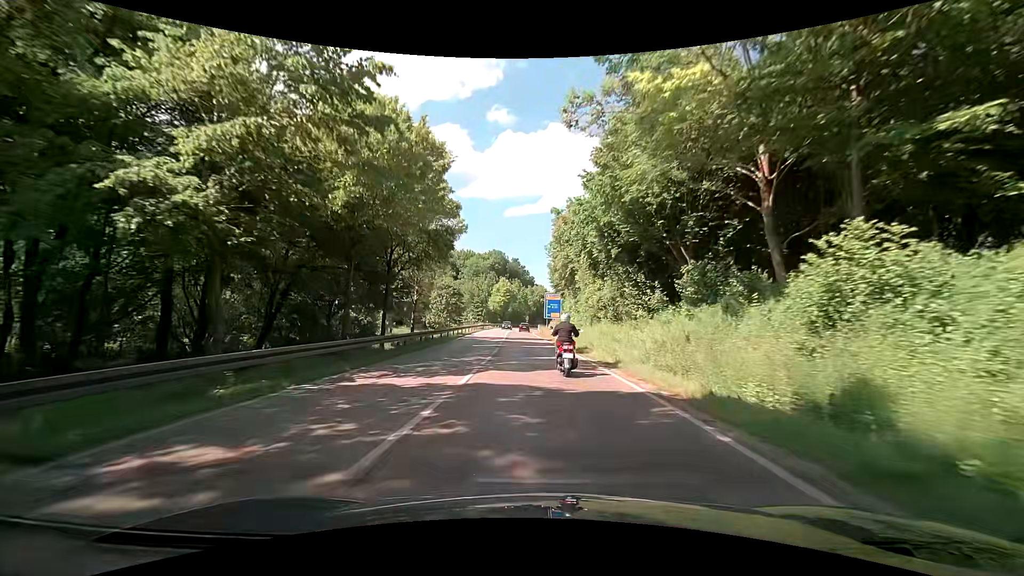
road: secondary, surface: asphalt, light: Day
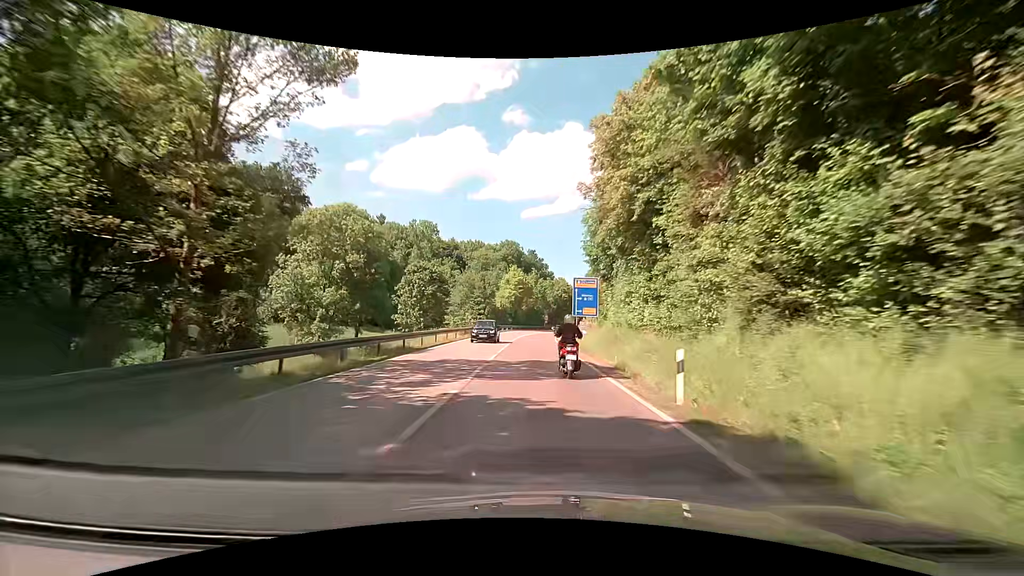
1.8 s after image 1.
(-0.7, +29.0) m; -3°
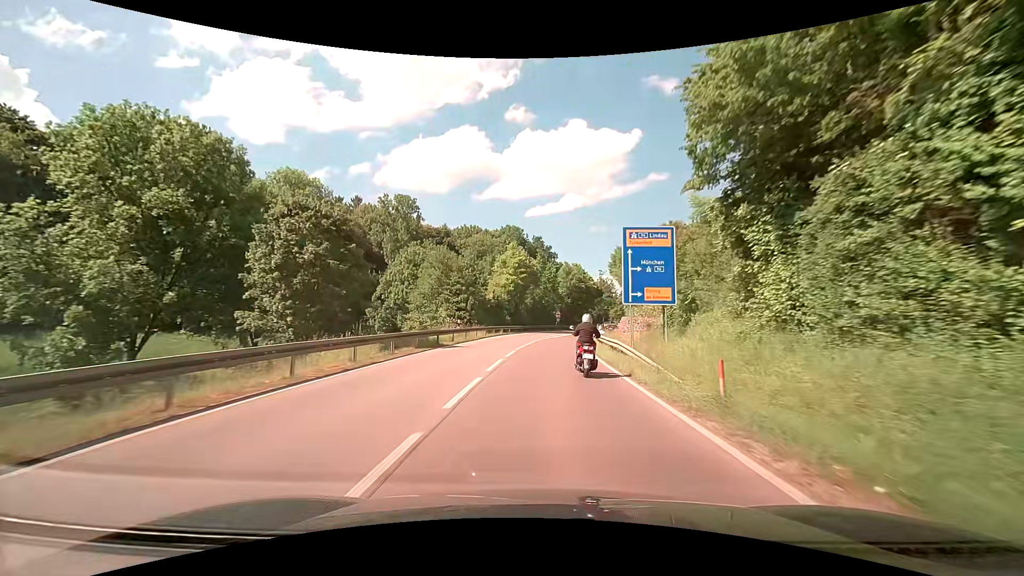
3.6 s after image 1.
(0.0, +28.0) m; -1°
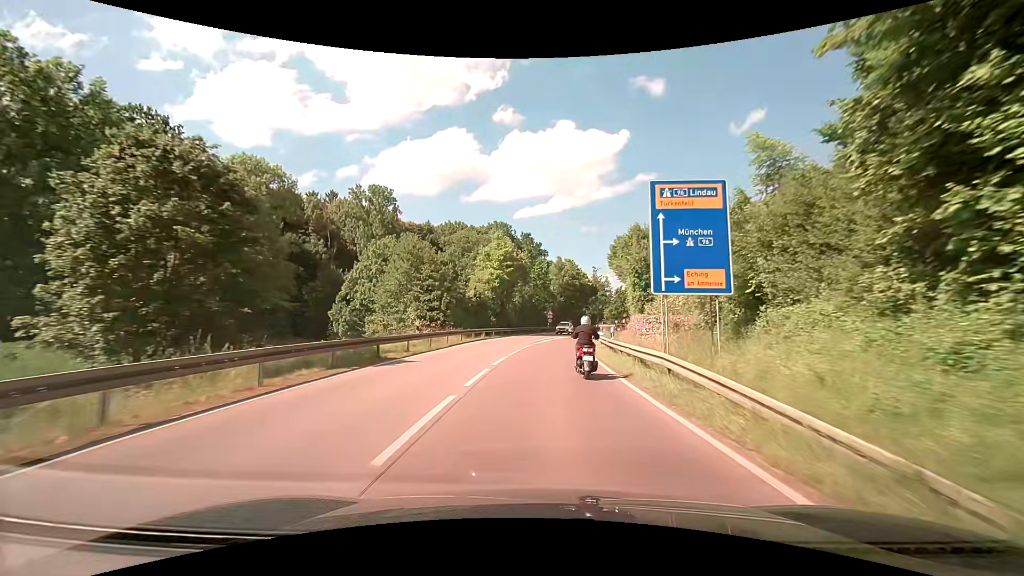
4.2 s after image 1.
(+0.1, +9.0) m; +1°
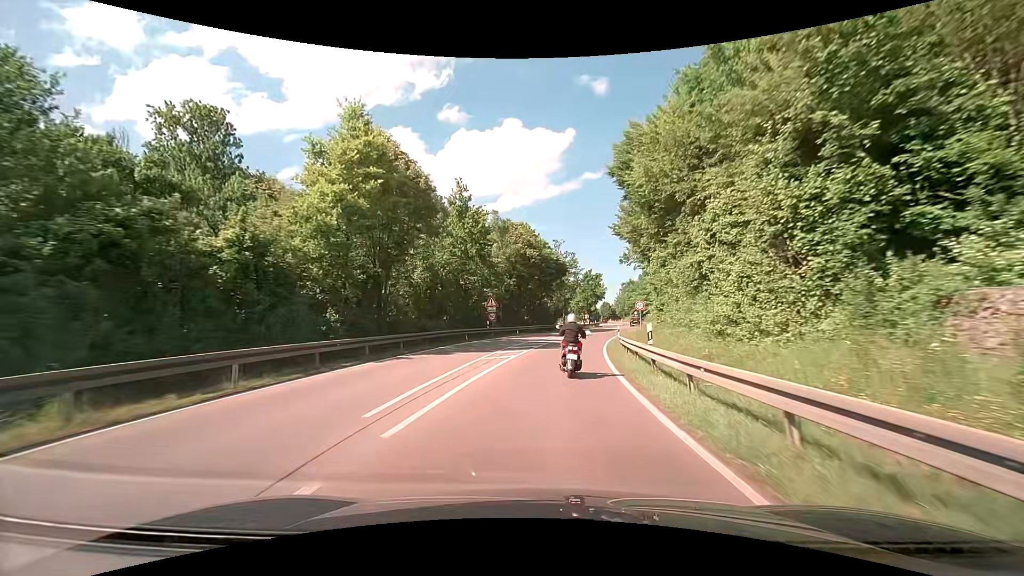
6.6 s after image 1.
(+1.5, +35.0) m; +5°
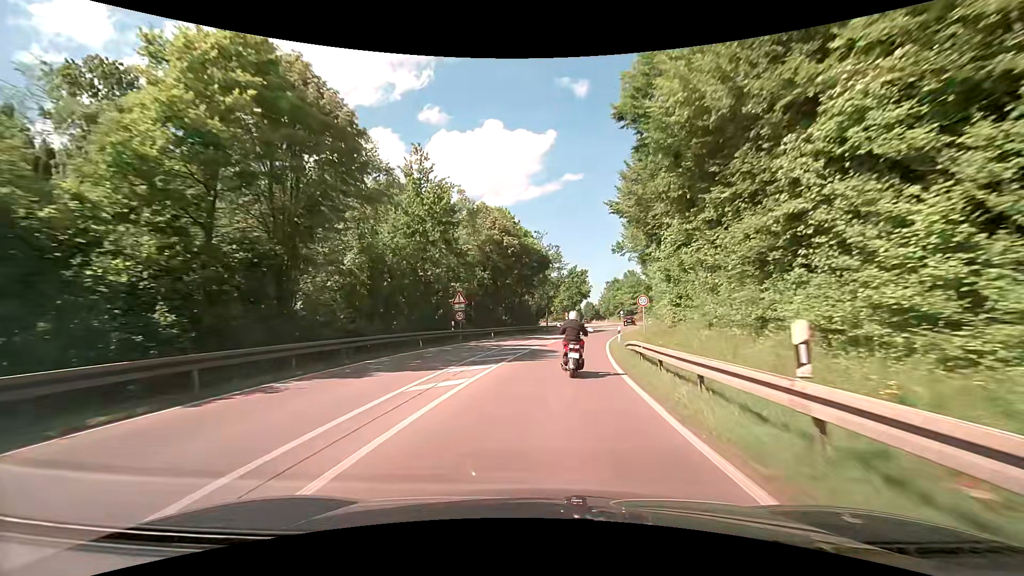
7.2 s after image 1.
(+0.1, +8.7) m; +2°
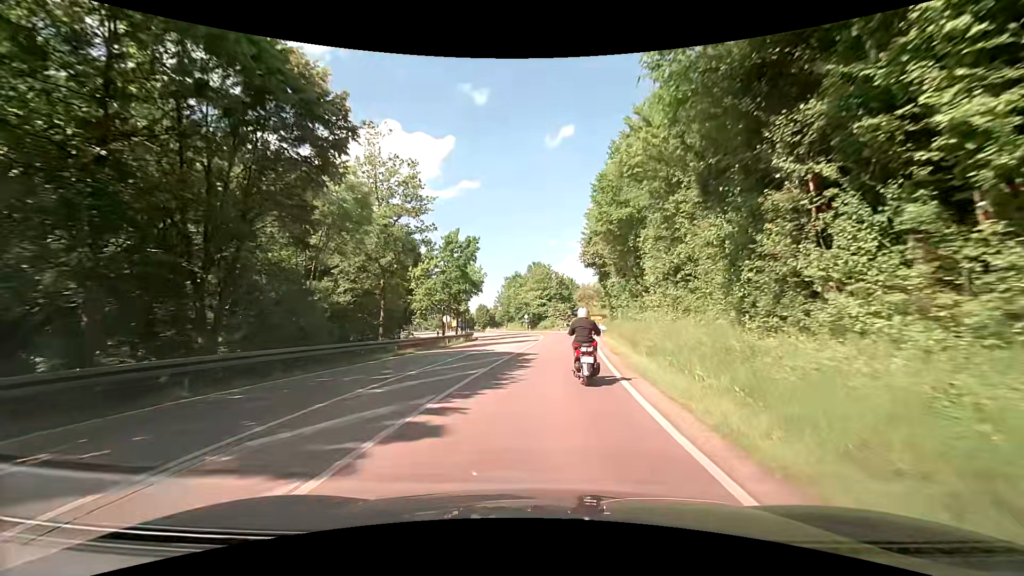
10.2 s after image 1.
(+4.1, +40.8) m; +12°
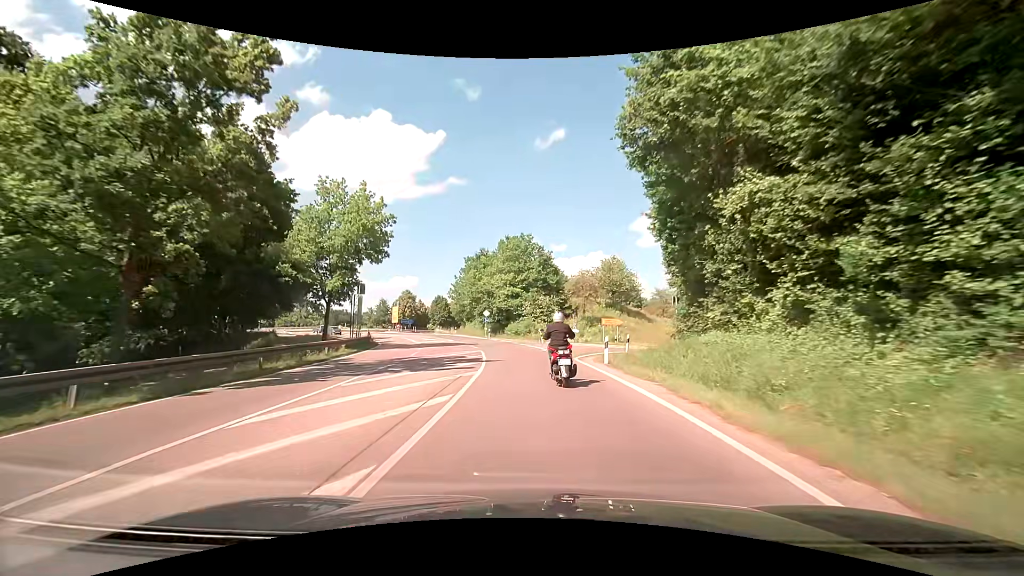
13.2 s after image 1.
(+1.8, +37.0) m; +3°
(0, +10) (-1, +20) (-2, +30) (-4, +40) (-6, +49) (-9, +59) (-13, +68) (-18, +77) (-23, +86) (-29, +94) m
